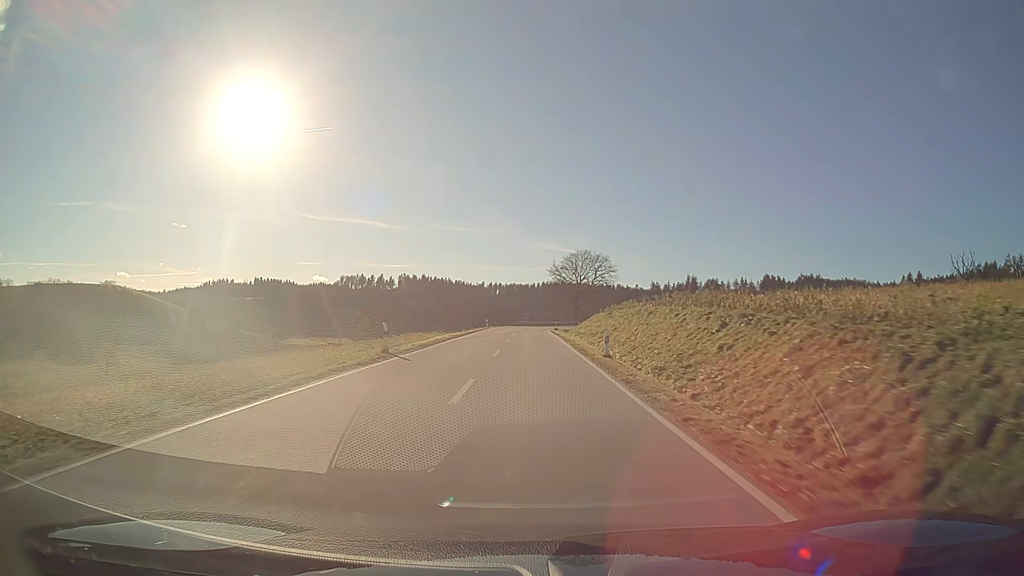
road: secondary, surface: asphalt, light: Day
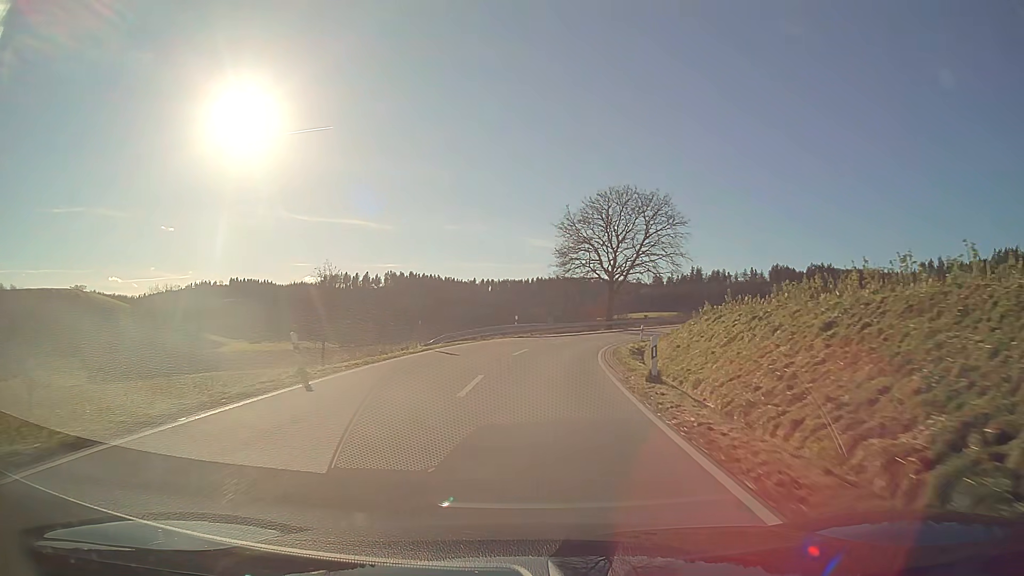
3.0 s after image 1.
(+0.1, +58.7) m; +1°
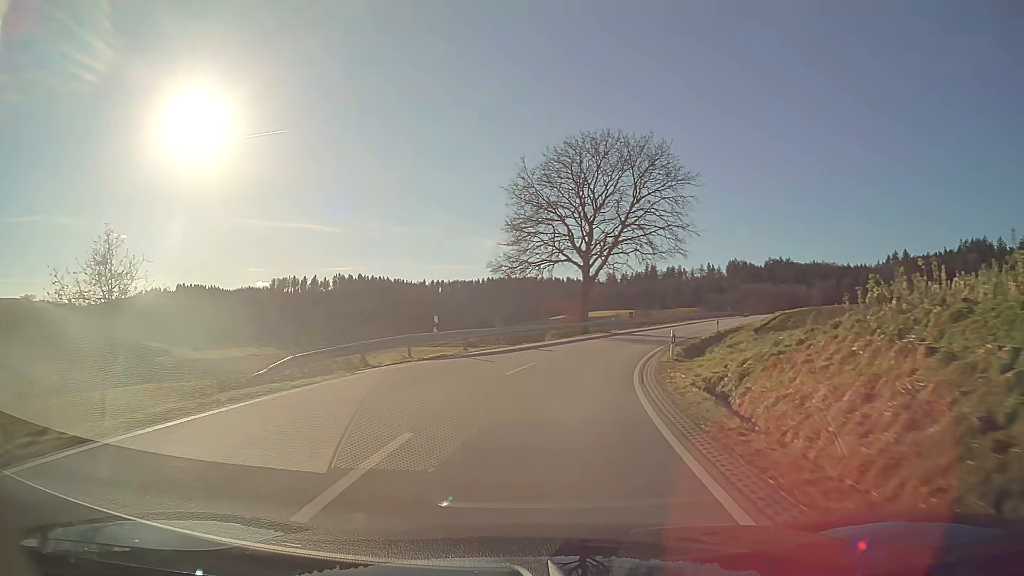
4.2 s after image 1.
(+0.7, +19.3) m; +5°
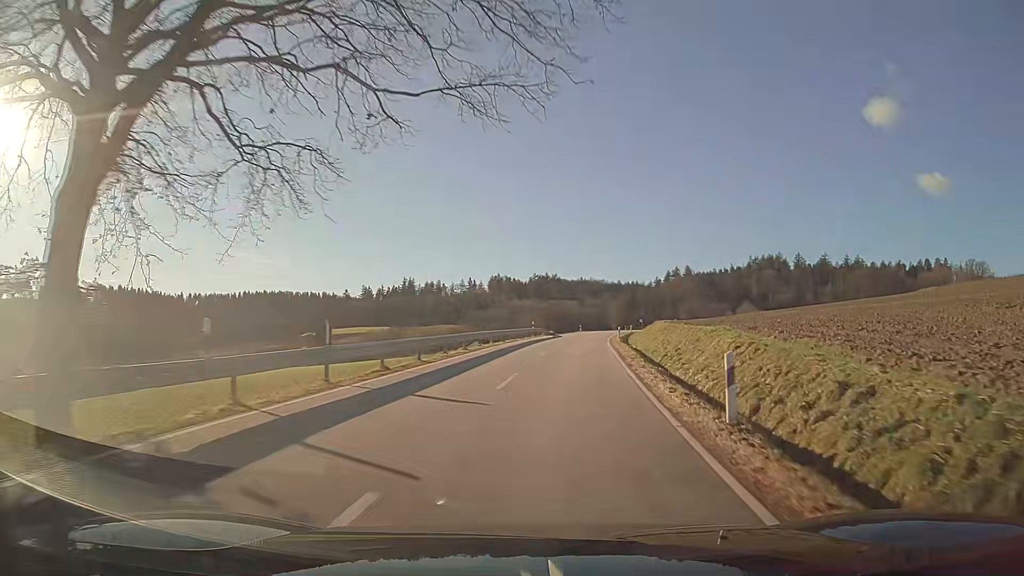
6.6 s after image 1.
(+6.5, +37.3) m; +20°
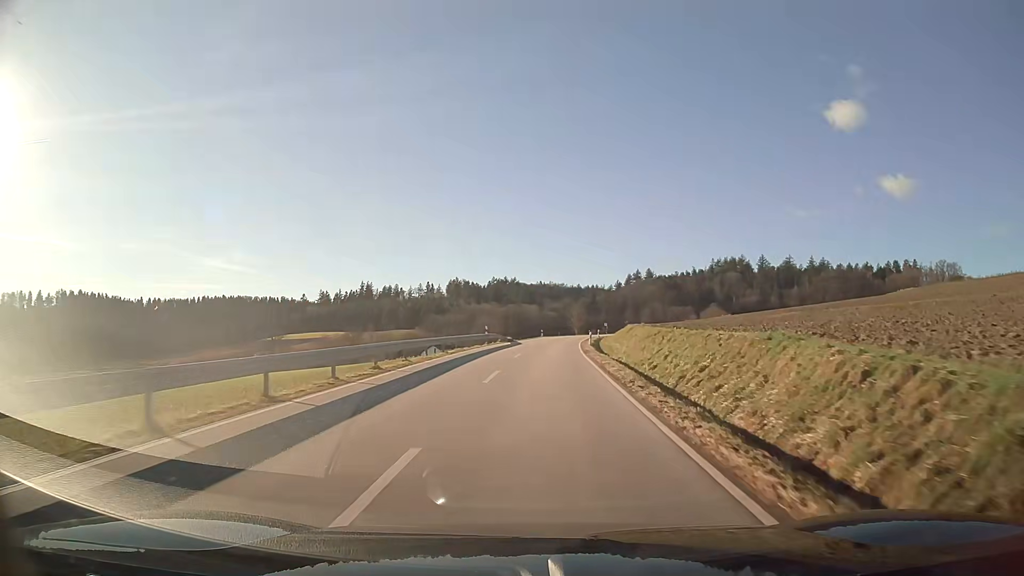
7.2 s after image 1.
(+0.2, +10.1) m; +3°
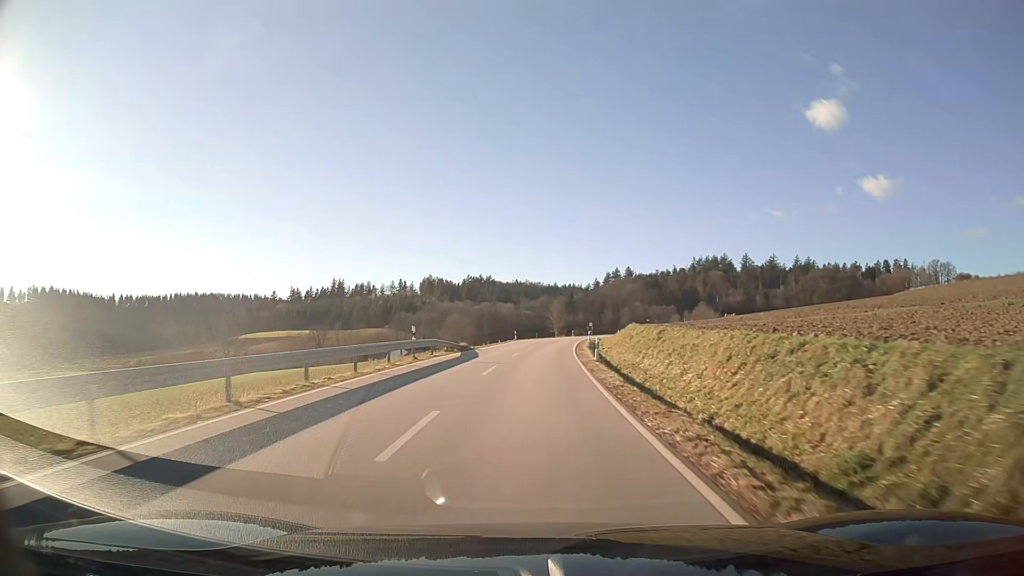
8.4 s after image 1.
(+0.5, +21.0) m; +2°
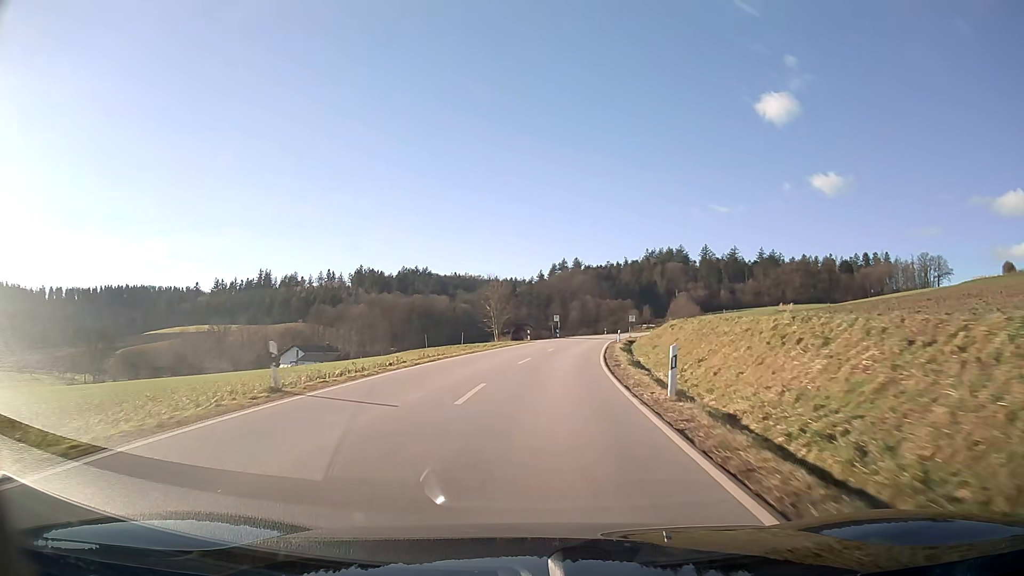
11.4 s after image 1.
(+2.0, +56.0) m; +5°
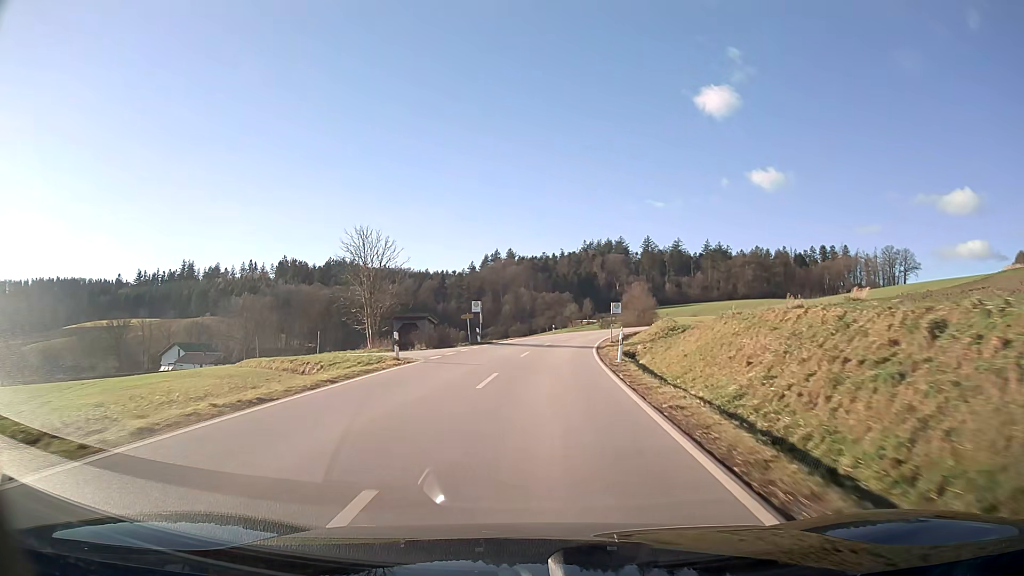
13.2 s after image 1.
(+1.7, +33.7) m; +5°
